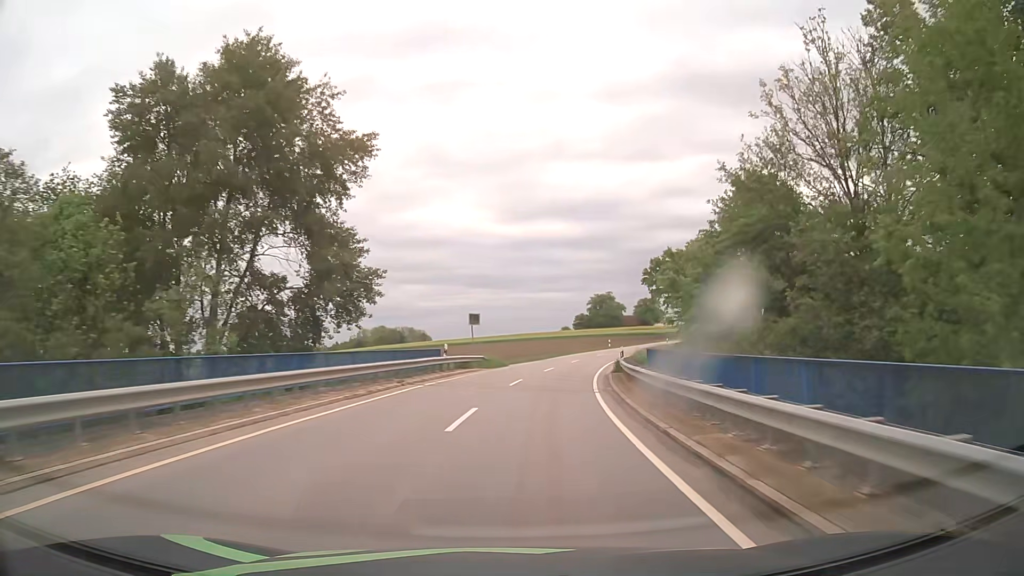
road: tertiary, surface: asphalt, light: Day
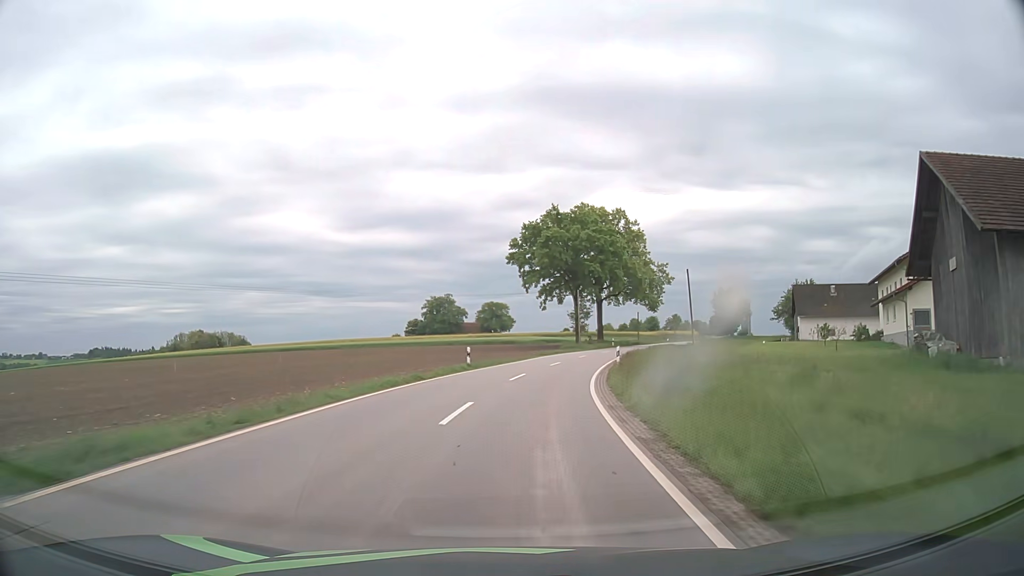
(+6.0, +47.5) m; +14°
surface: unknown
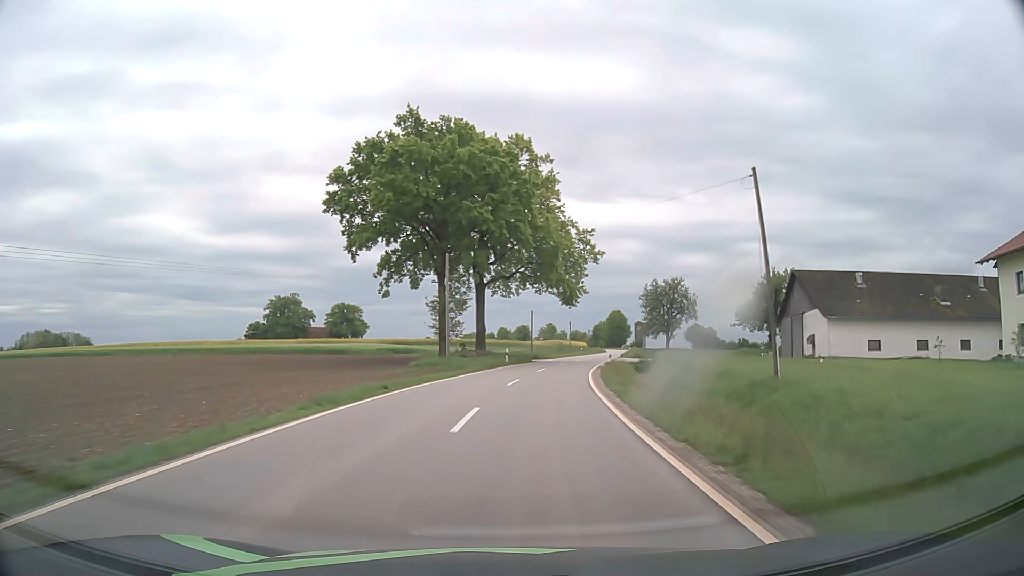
(+3.4, +36.8) m; +11°
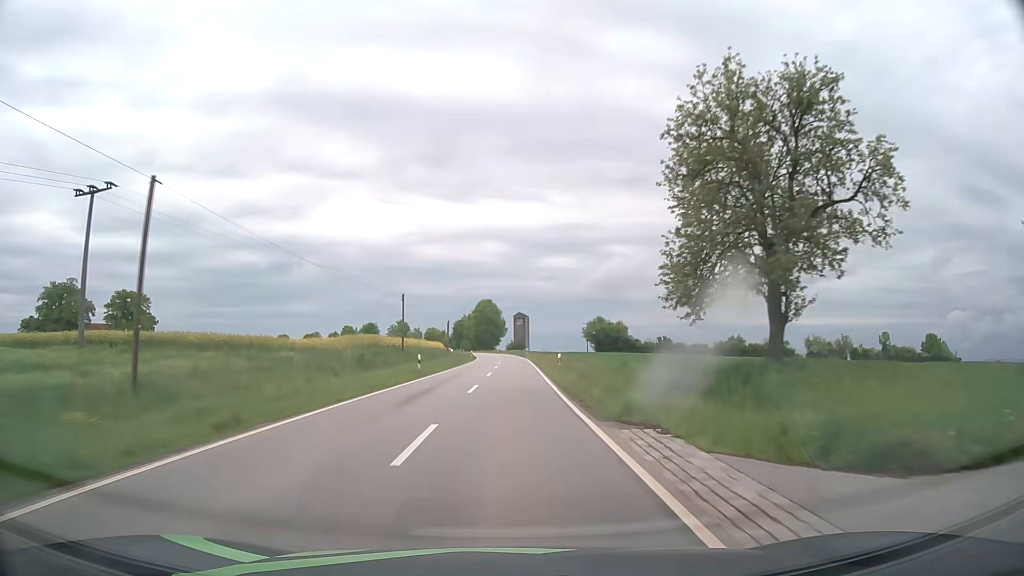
(+8.8, +63.0) m; +12°
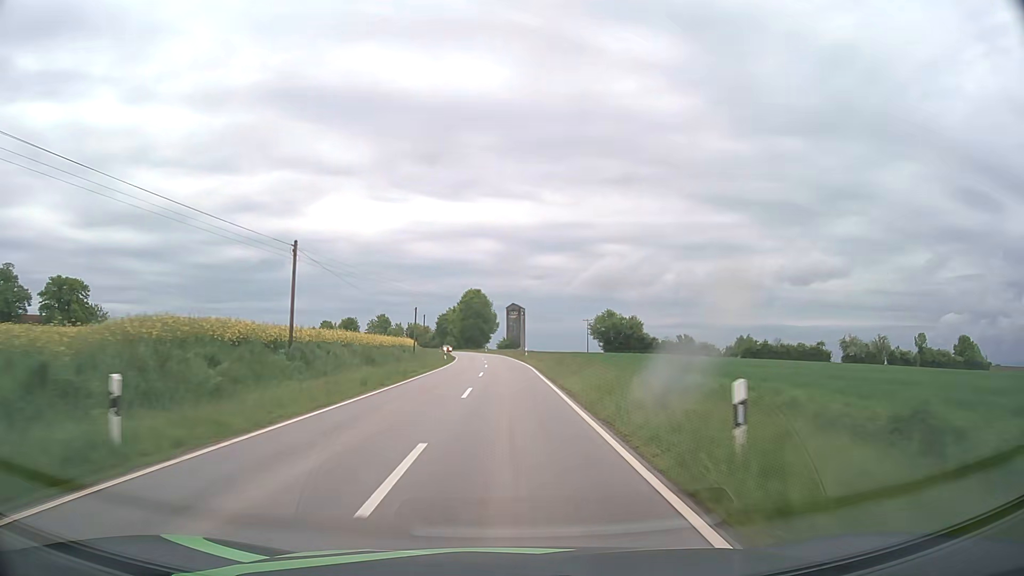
(+0.3, +26.7) m; +1°
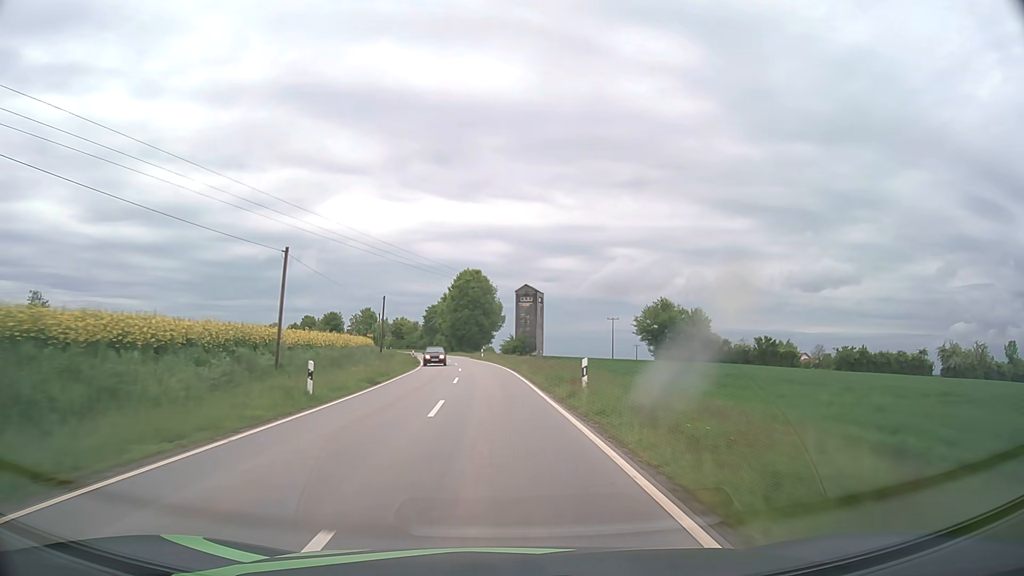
(0.0, +41.2) m; -1°
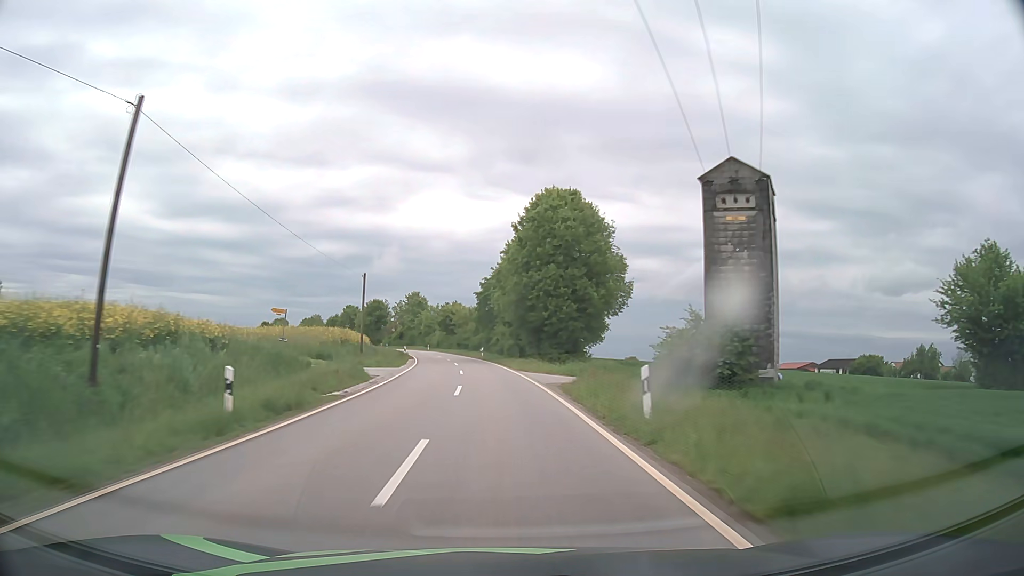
(-3.0, +56.4) m; -7°
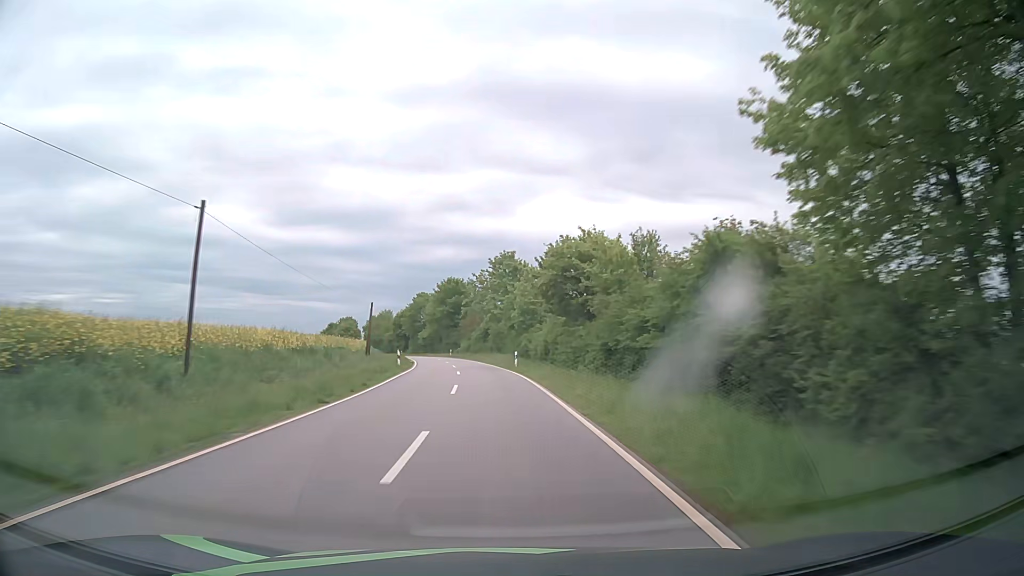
(-6.2, +72.4) m; -10°
(0, +10) (0, +20) (-1, +30) (-2, +40) (-3, +50) (-4, +60) (-6, +70) (-8, +80) (-10, +89) (-12, +99) m
